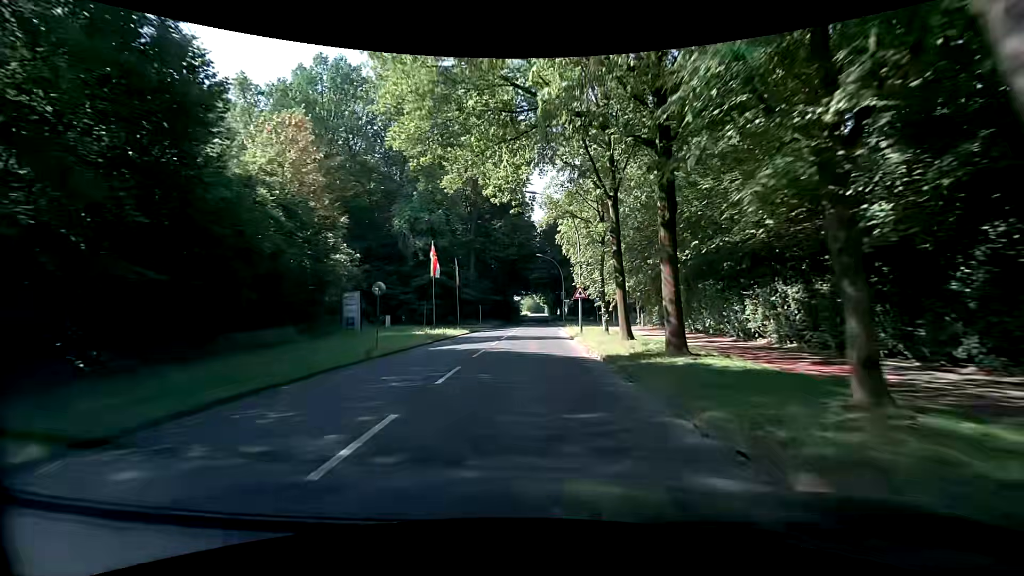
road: tertiary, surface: asphalt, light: Day
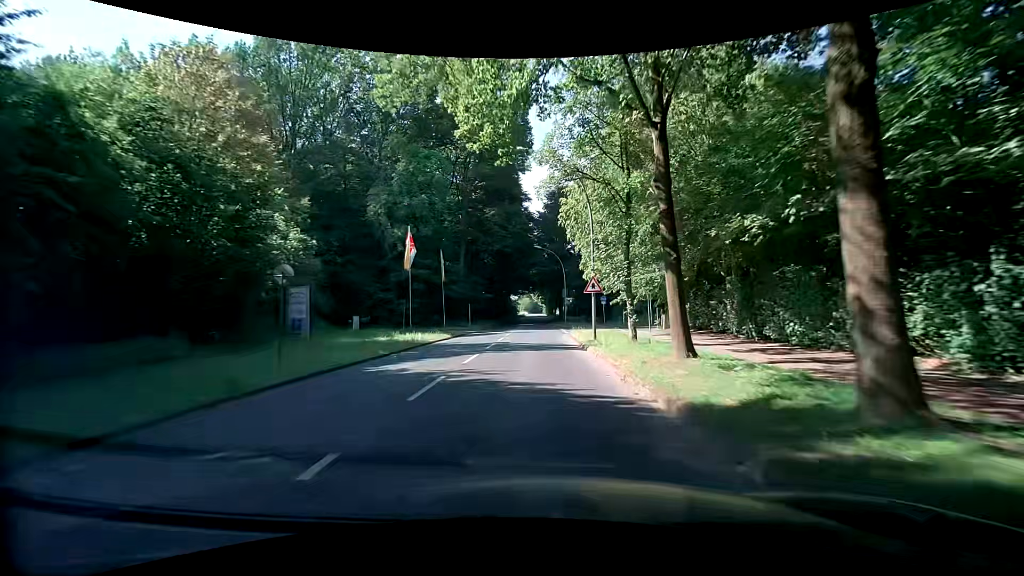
(+0.2, +7.8) m; +1°
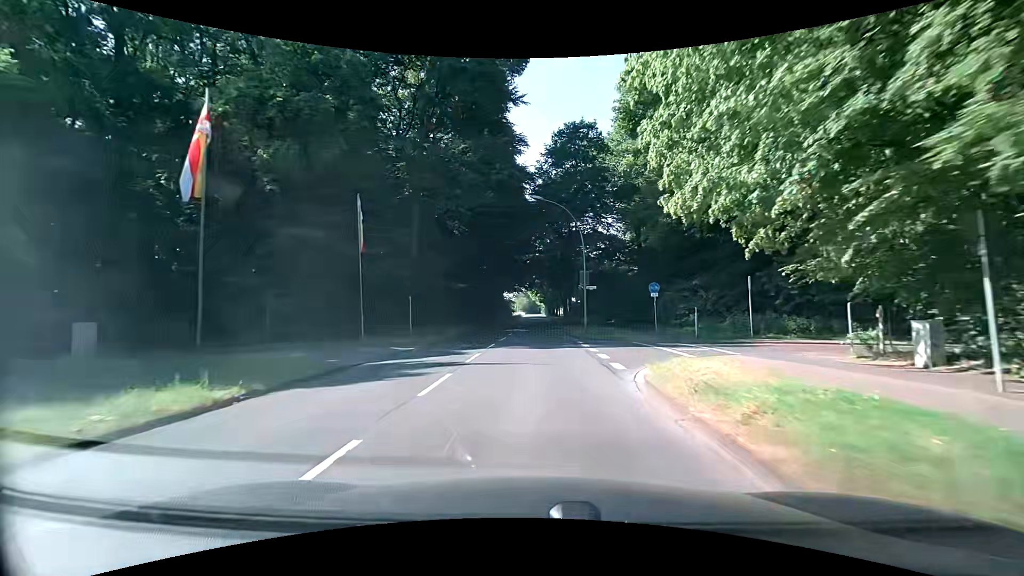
(+0.3, +23.3) m; +1°
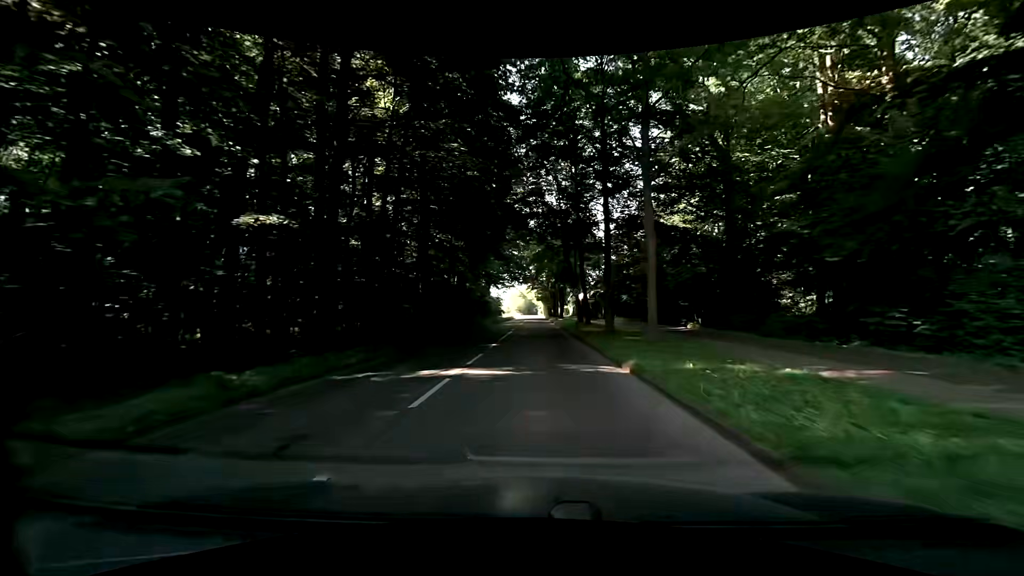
(+0.2, +31.0) m; 0°
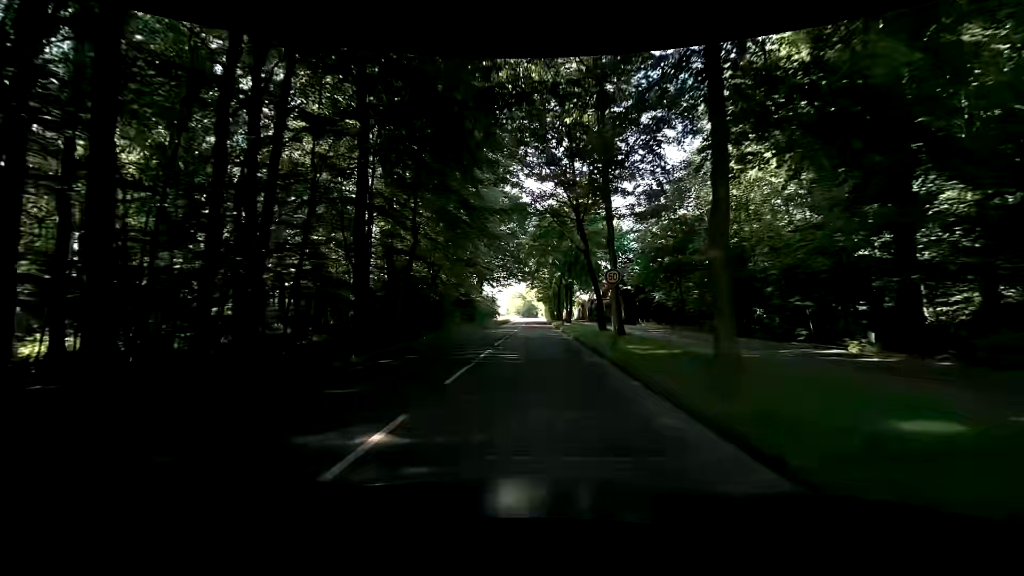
(+0.1, +15.4) m; +1°
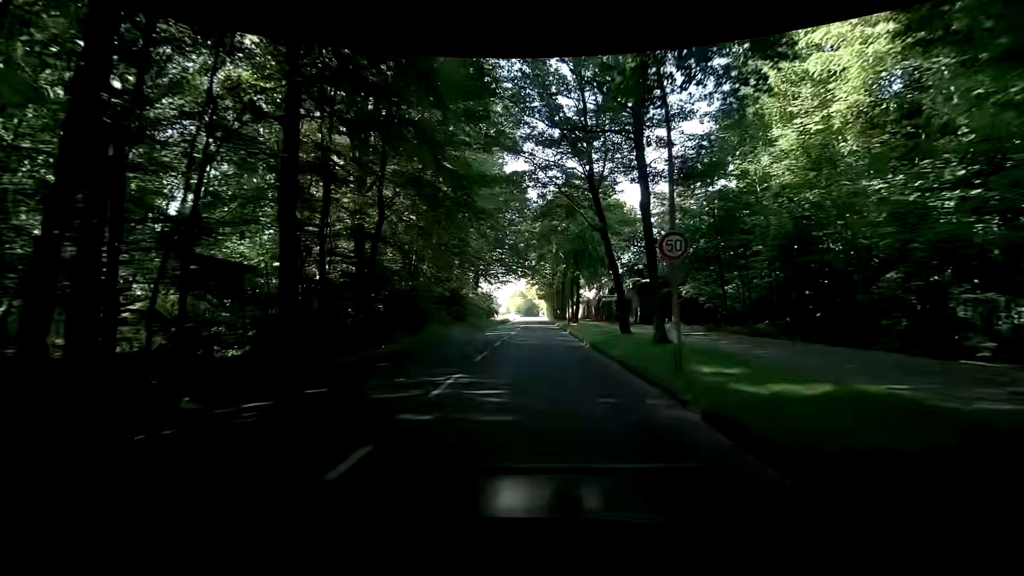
(0.0, +7.7) m; 0°
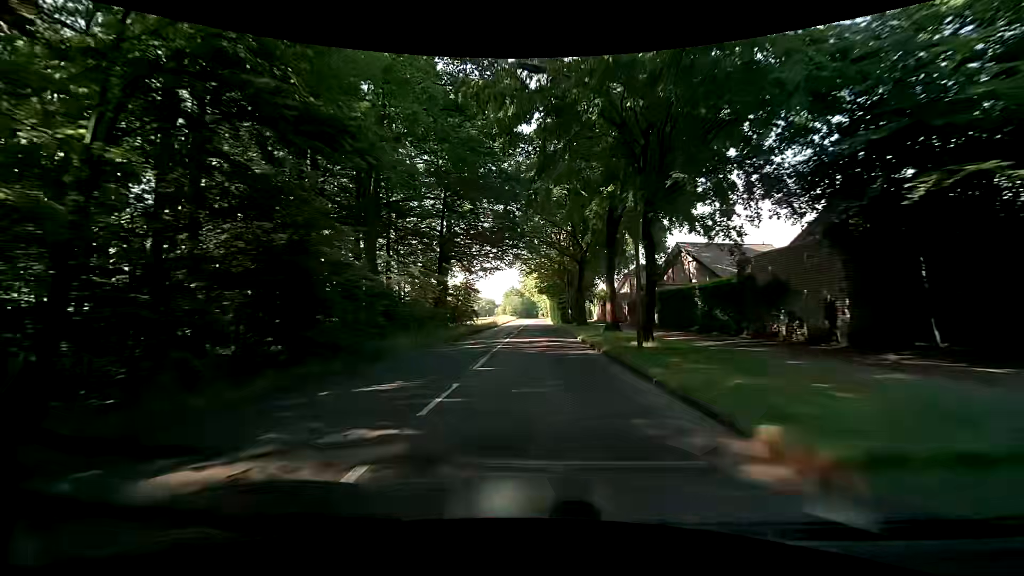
(-0.5, +30.3) m; -2°
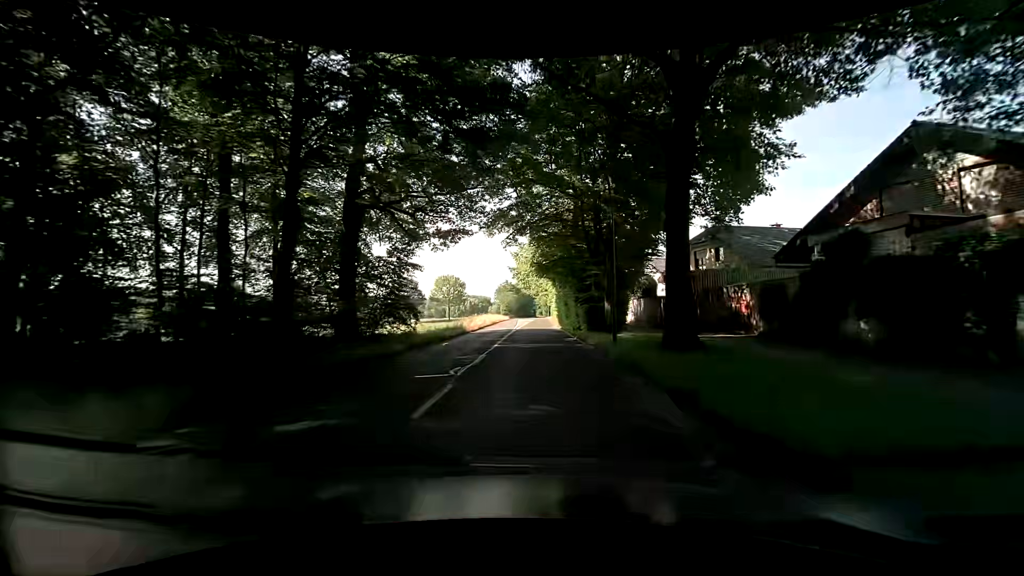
(+0.7, +29.9) m; +2°
(0, +10) (0, +20) (0, +30) (0, +40) (0, +50) (0, +60) (-1, +70) (-1, +80) (-1, +90) (0, +100) m
